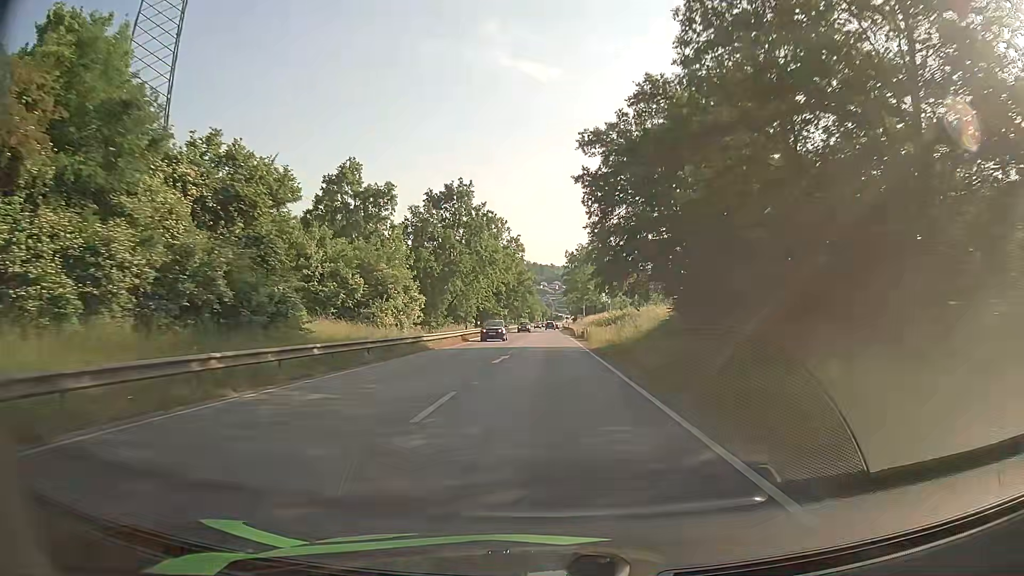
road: primary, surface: asphalt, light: Day
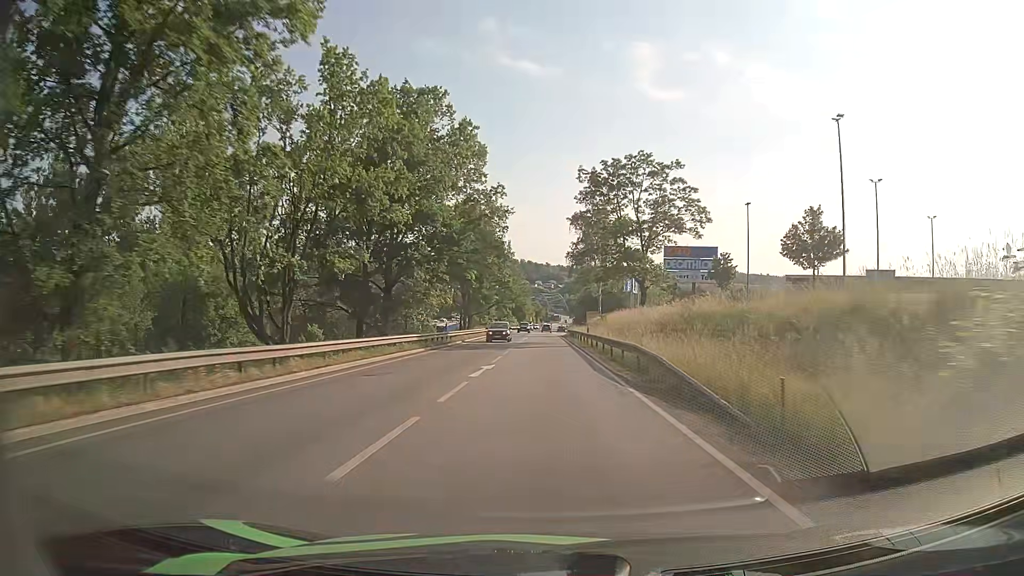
(+0.1, +59.1) m; 0°
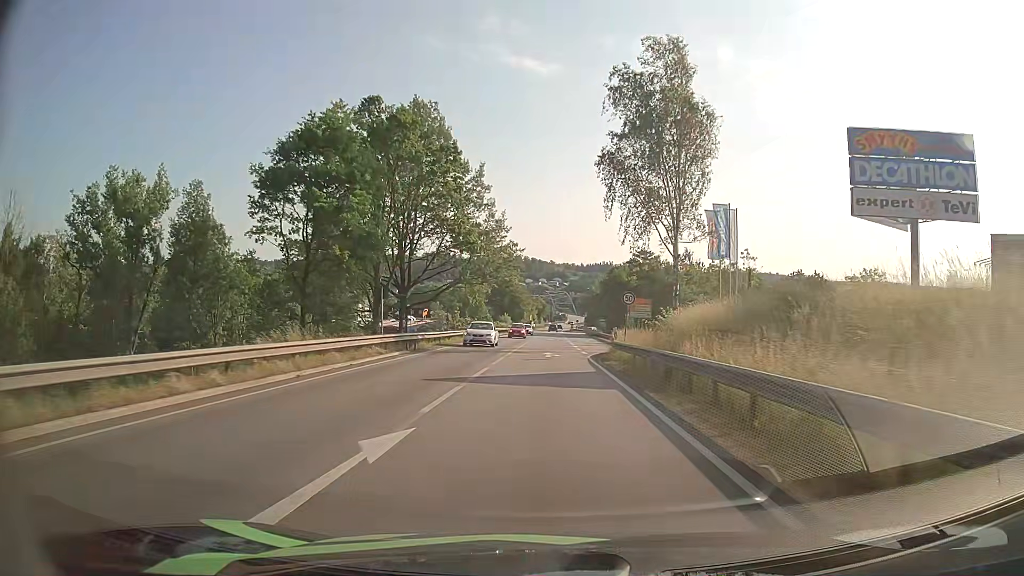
(-0.3, +55.0) m; -1°
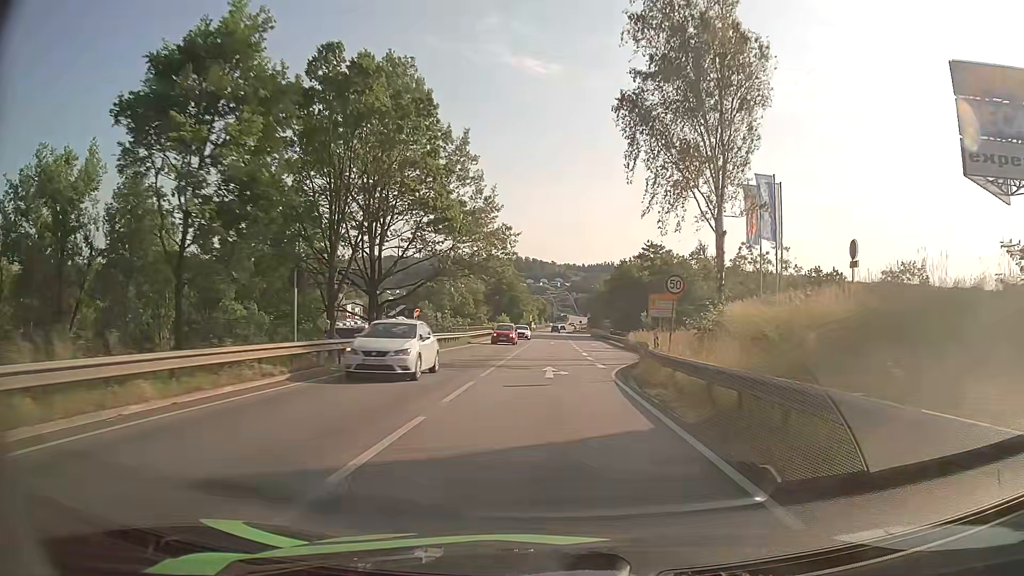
(0.0, +10.5) m; 0°
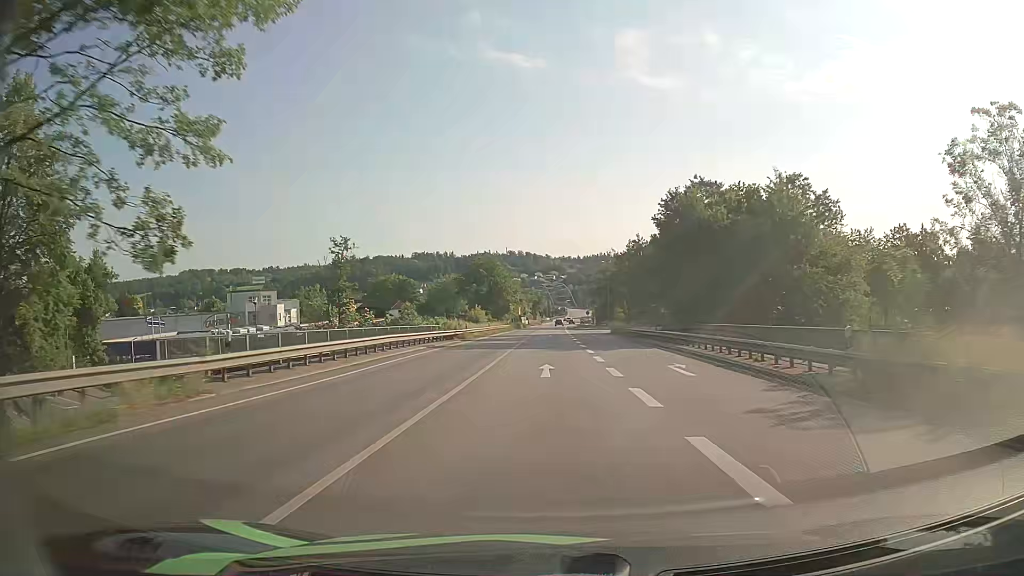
(+0.4, +42.1) m; +1°
(0, +10) (0, +20) (0, +30) (0, +40) (0, +50) (0, +60) (0, +70) (0, +80) (0, +90) (0, +100) m
